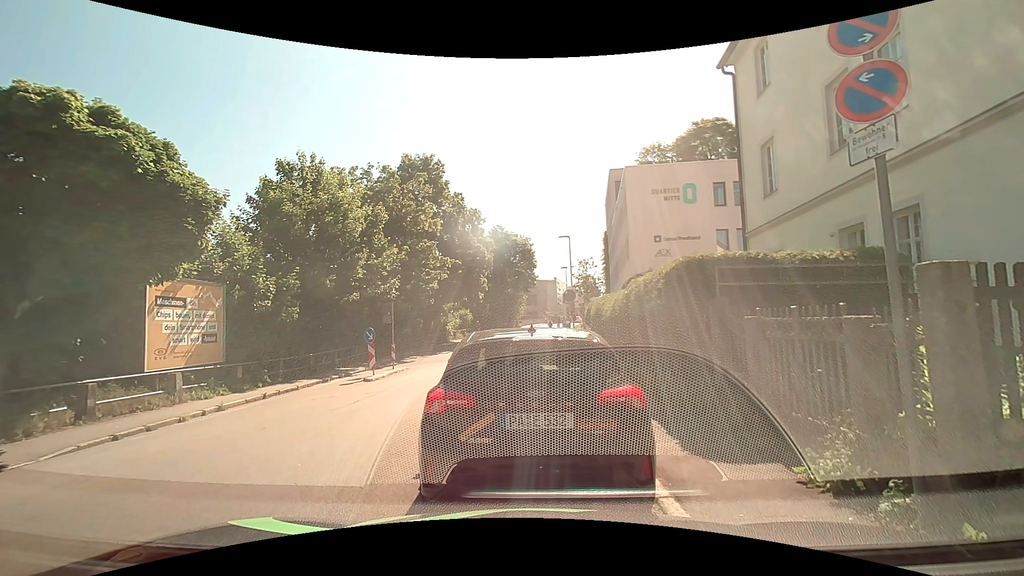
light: Day
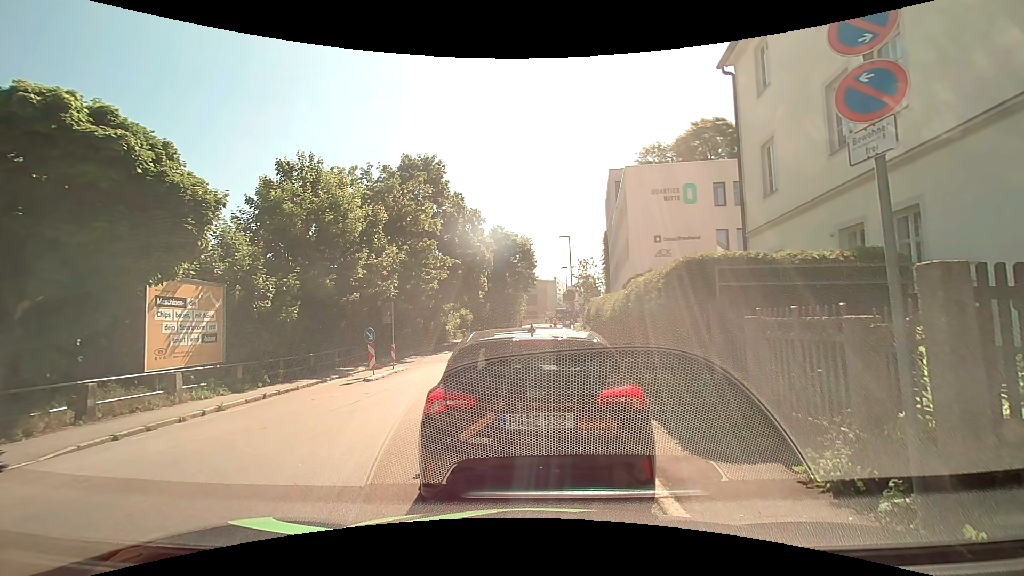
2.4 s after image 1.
(0.0, 0.0) m; 0°
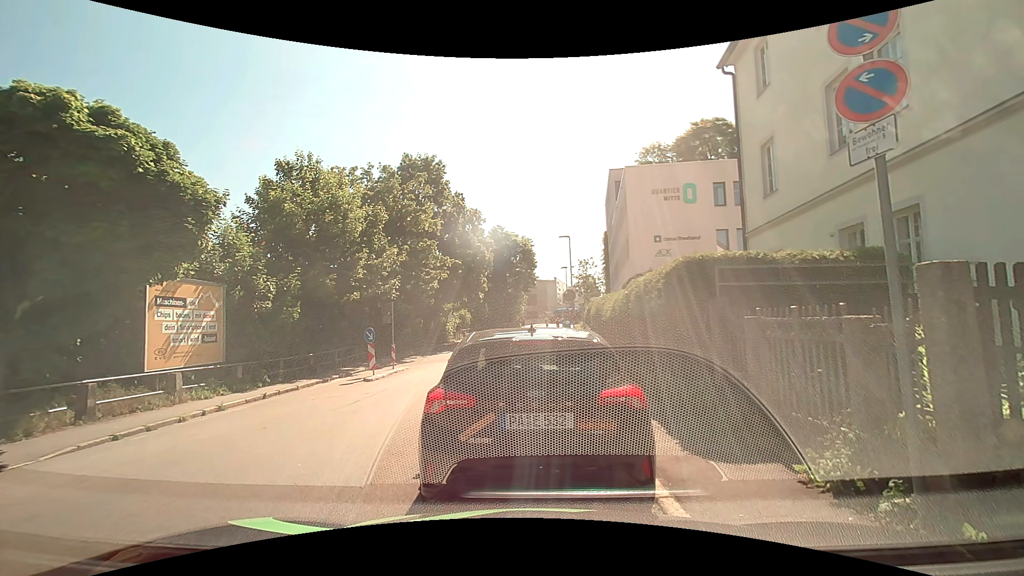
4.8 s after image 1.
(0.0, 0.0) m; 0°
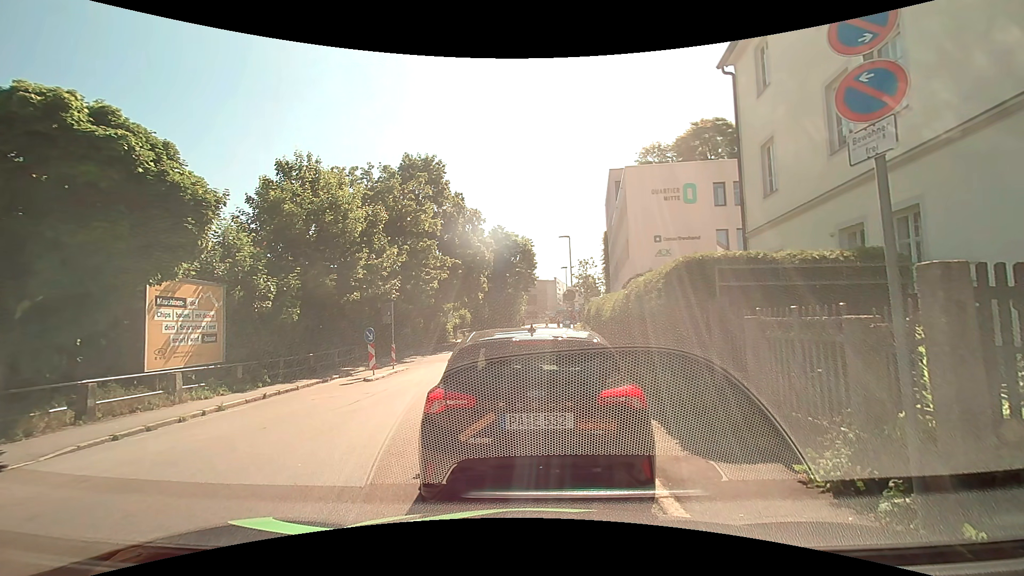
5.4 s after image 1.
(0.0, 0.0) m; 0°
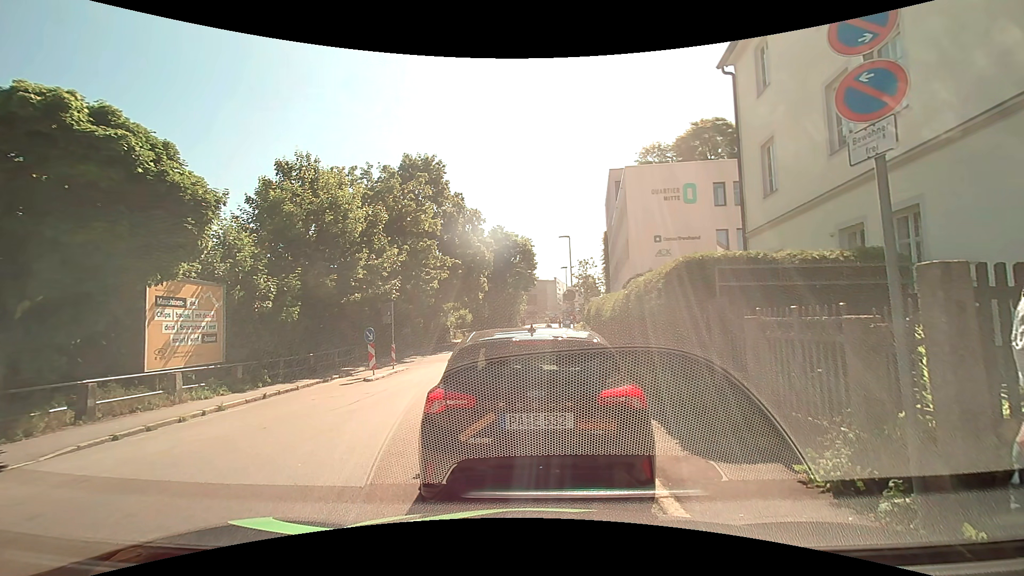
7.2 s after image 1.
(0.0, 0.0) m; 0°
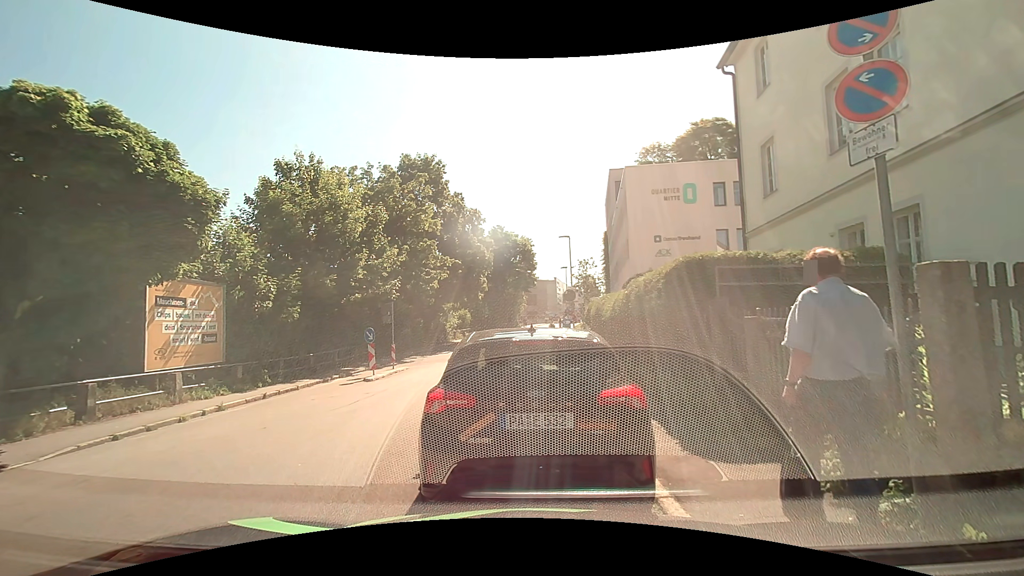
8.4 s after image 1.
(0.0, 0.0) m; 0°
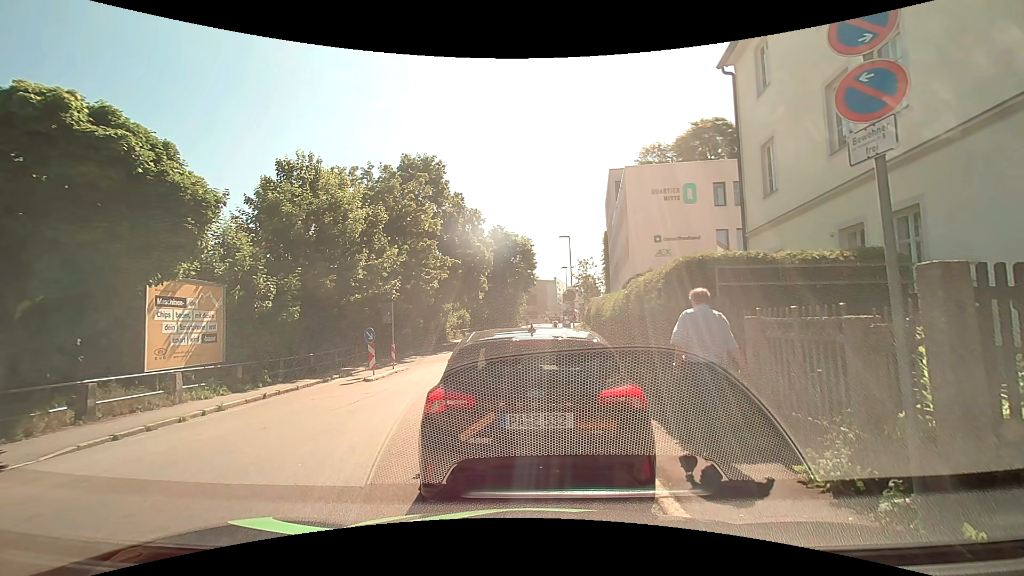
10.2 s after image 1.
(0.0, 0.0) m; 0°
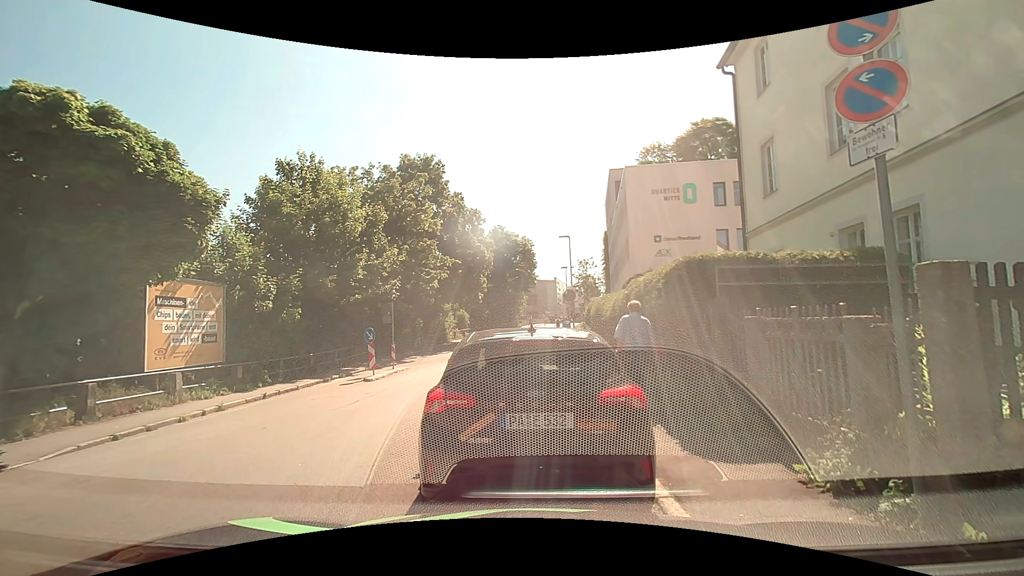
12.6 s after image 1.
(0.0, 0.0) m; 0°
